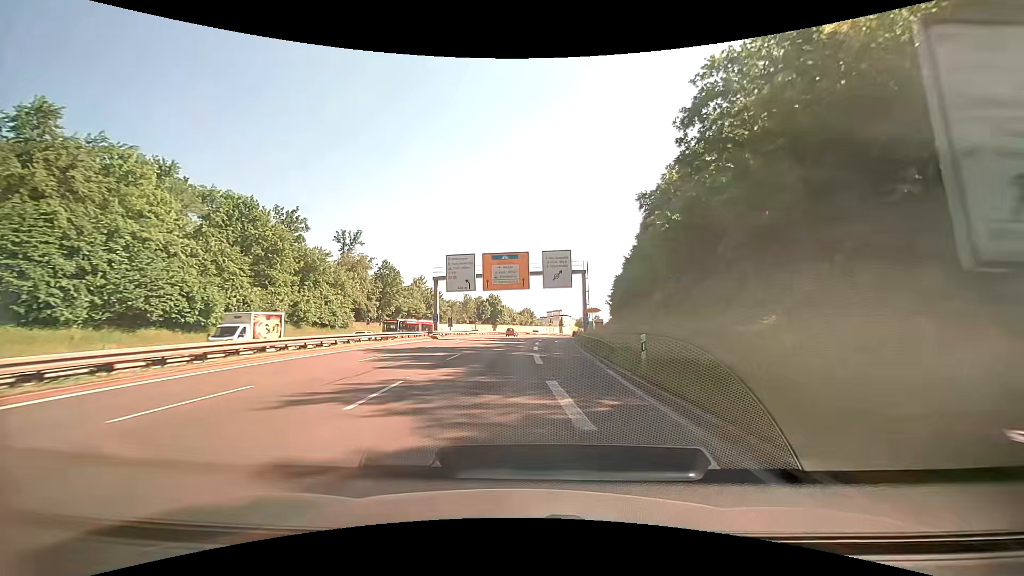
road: trunk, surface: asphalt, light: Day
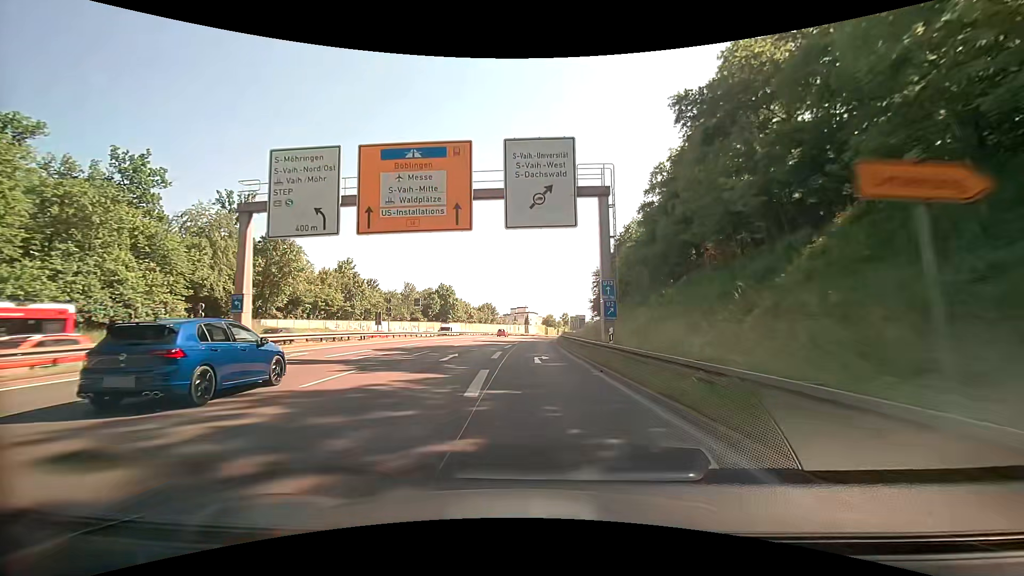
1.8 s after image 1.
(+1.1, +33.0) m; +4°
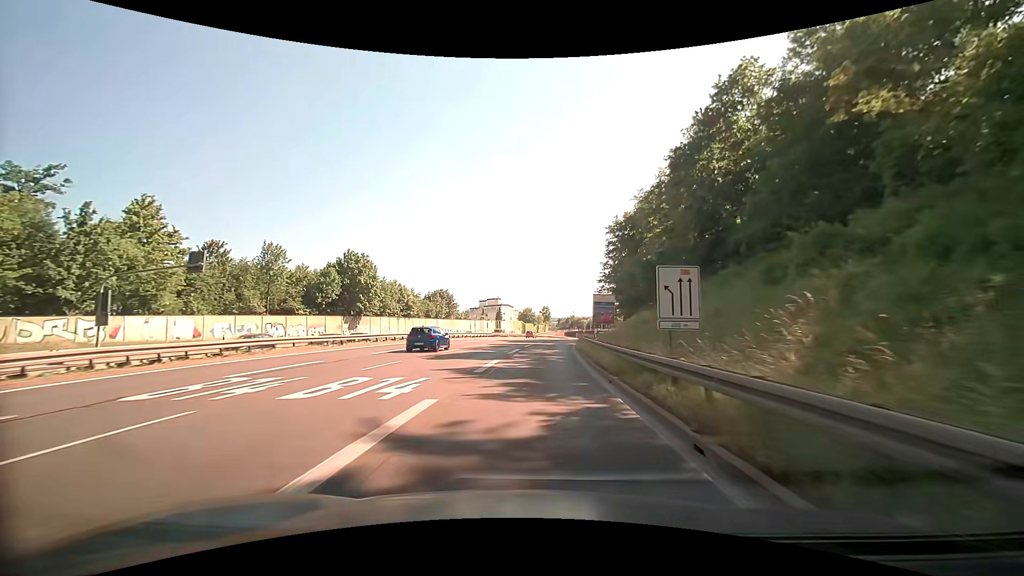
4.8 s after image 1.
(+1.3, +54.0) m; +3°
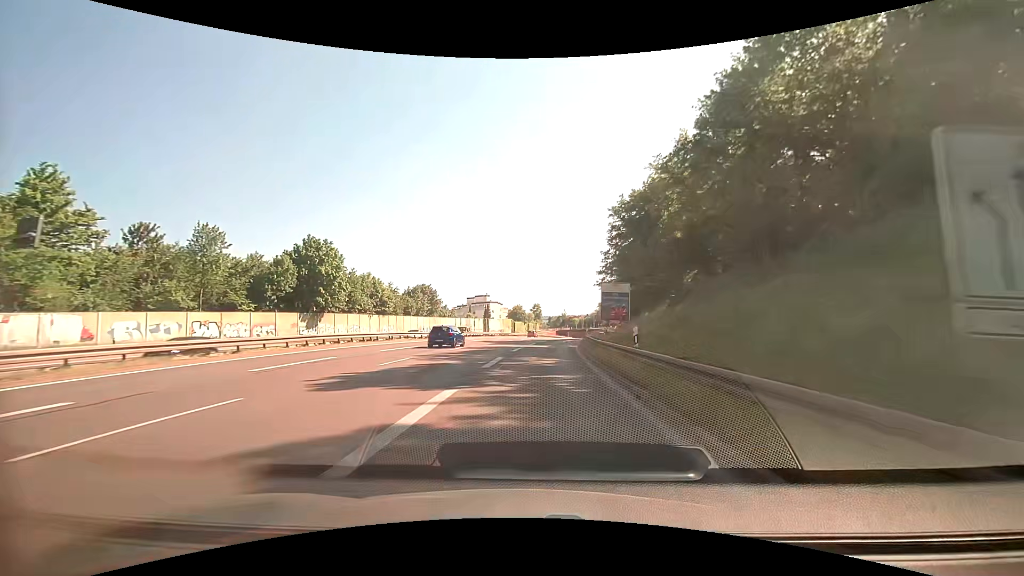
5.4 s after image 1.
(+0.1, +10.7) m; +1°
